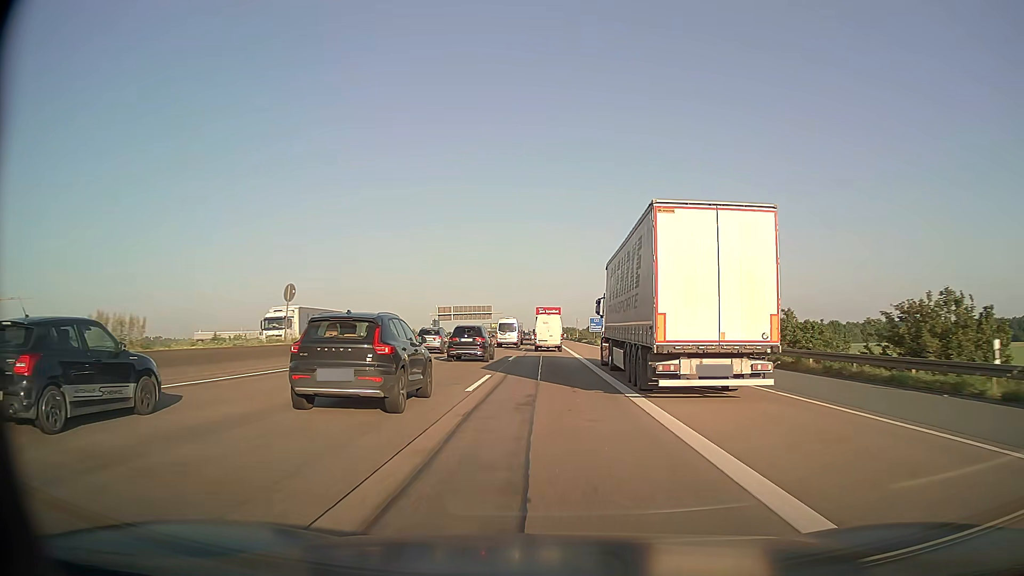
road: motorway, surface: asphalt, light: Day
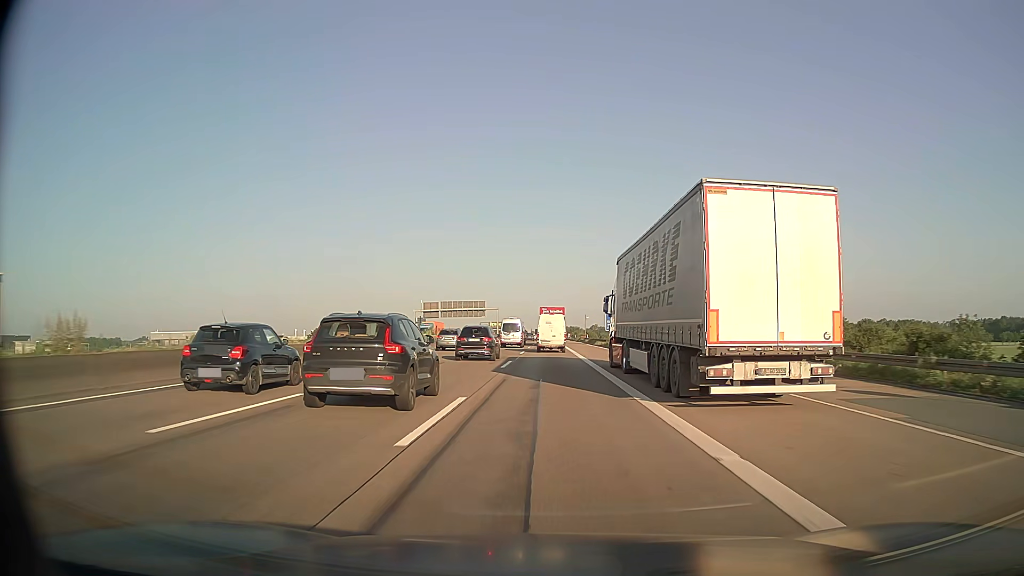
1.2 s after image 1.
(-0.1, +25.7) m; 0°
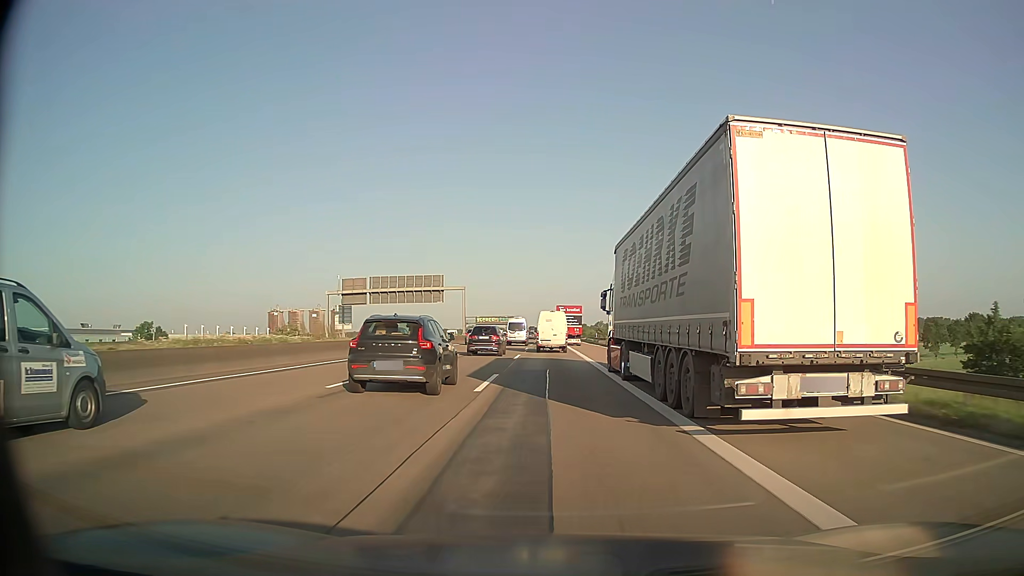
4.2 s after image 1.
(-0.1, +65.0) m; 0°
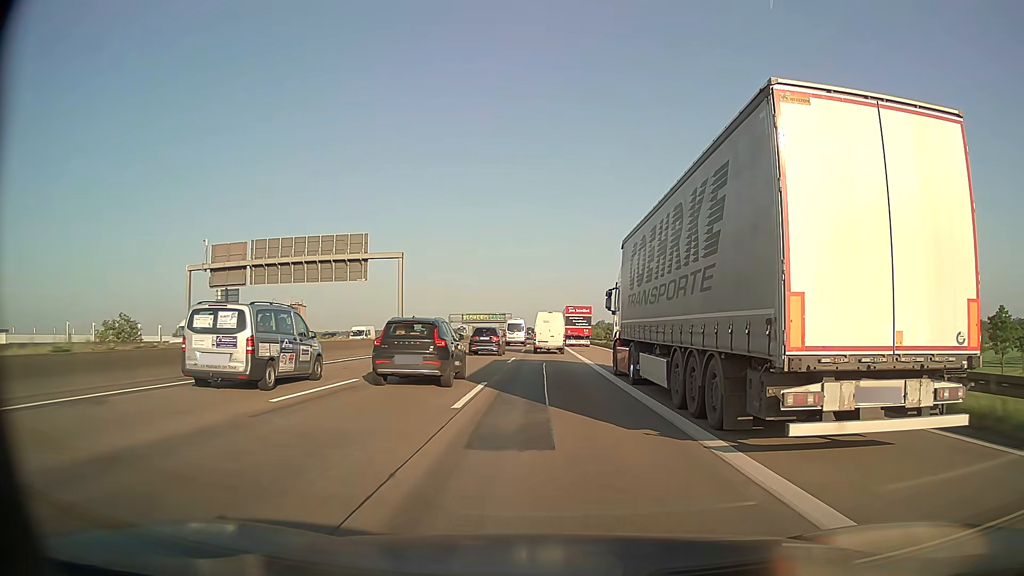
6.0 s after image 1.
(0.0, +39.3) m; 0°
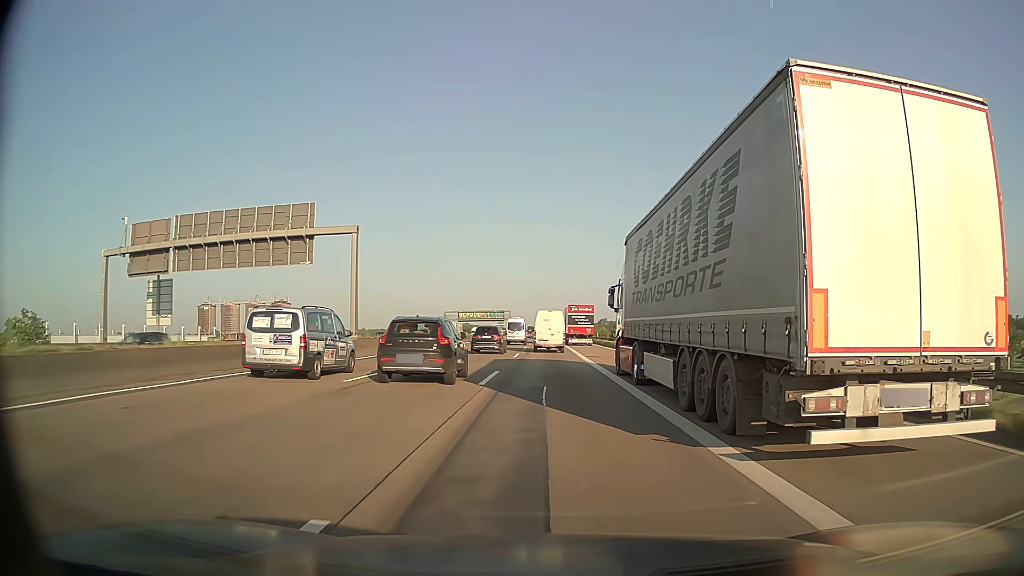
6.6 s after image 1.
(0.0, +13.2) m; 0°
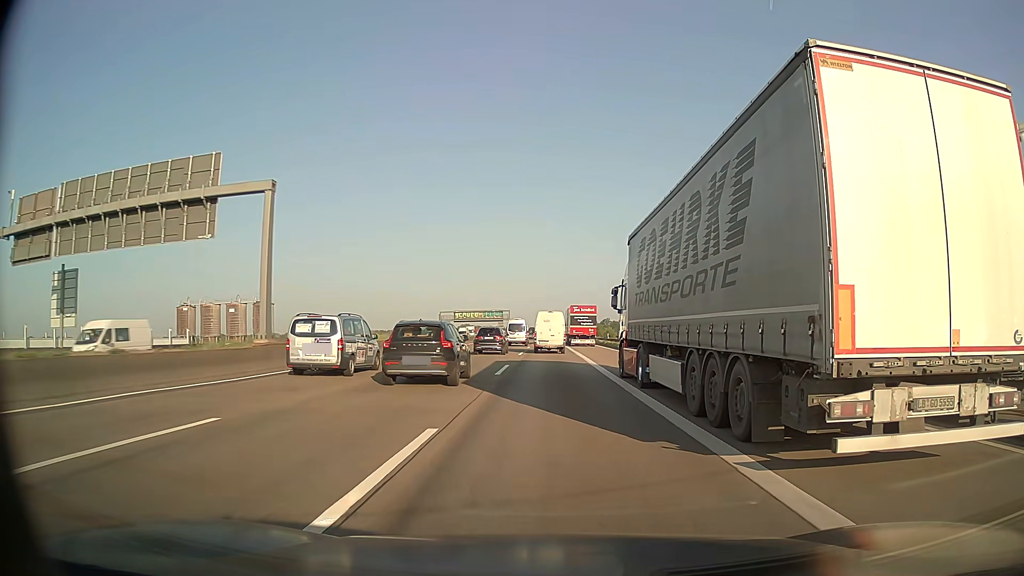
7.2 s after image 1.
(0.0, +13.2) m; 0°
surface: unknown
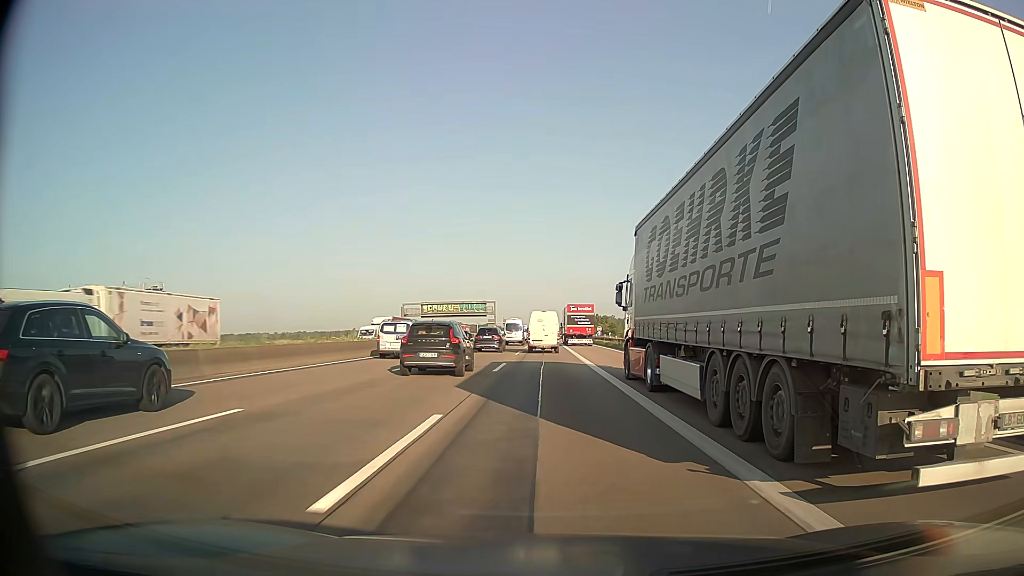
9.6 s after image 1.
(+0.2, +53.0) m; 0°
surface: asphalt
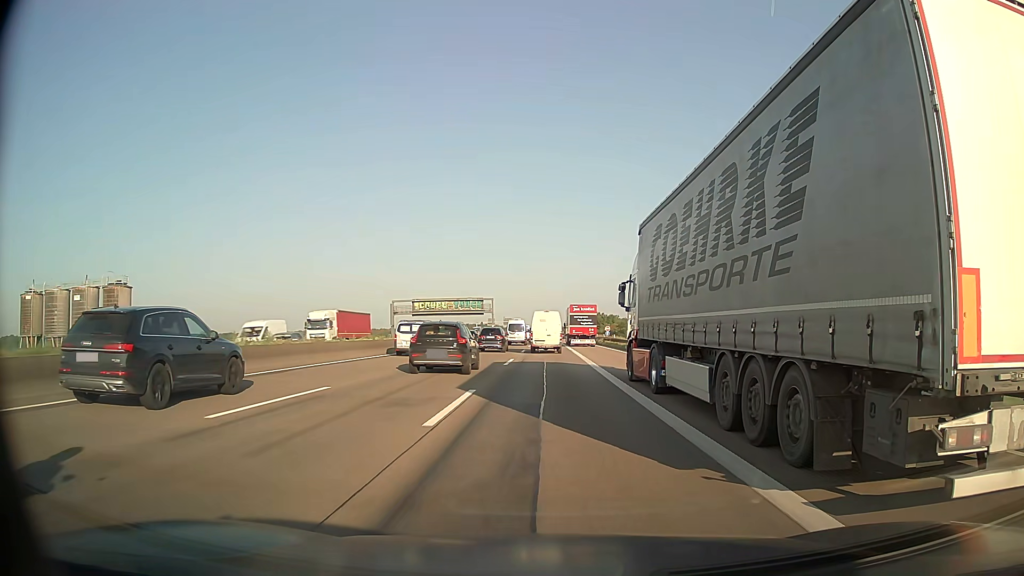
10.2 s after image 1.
(-0.1, +13.3) m; 0°
(0, +10) (0, +20) (0, +30) (0, +40) (0, +50) (0, +60) (0, +70) (0, +80) (0, +90) (0, +100) m
